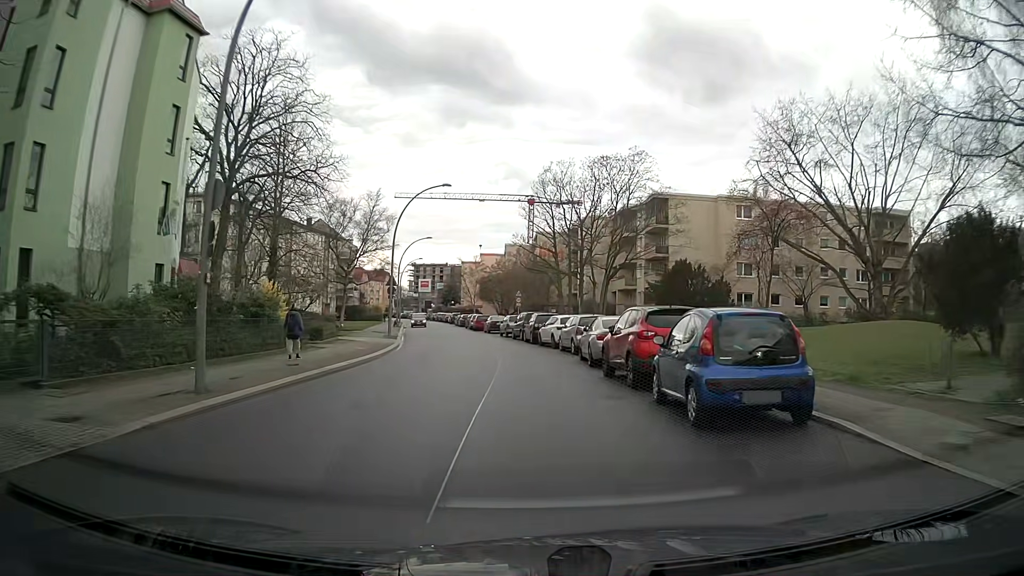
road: residential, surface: asphalt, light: Day
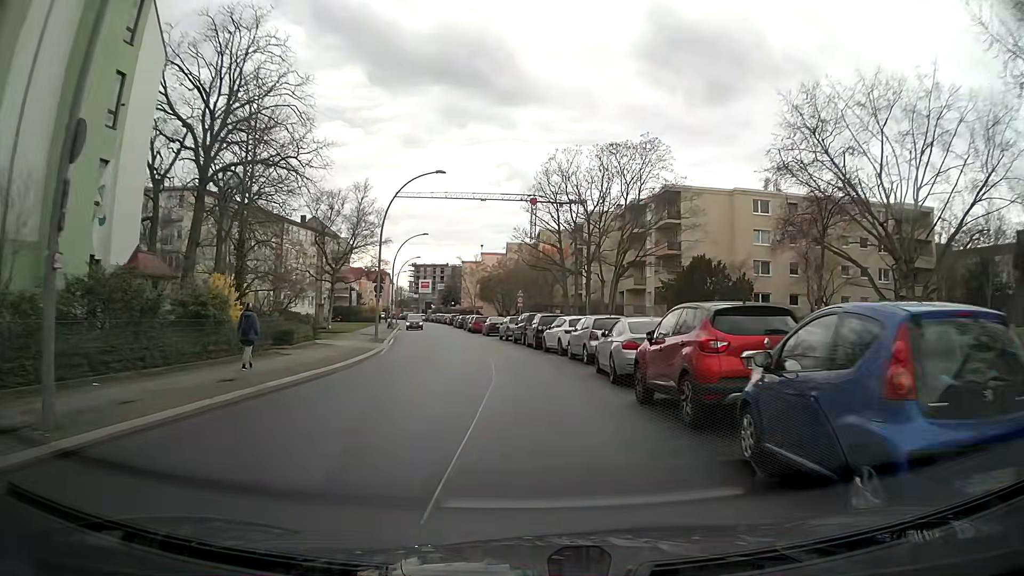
(0.0, +4.5) m; 0°
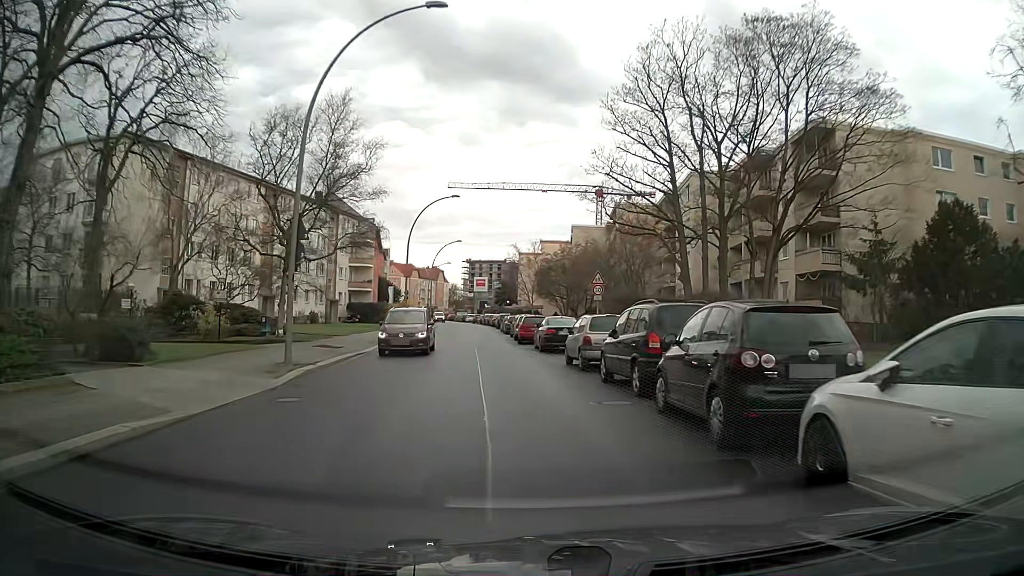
(-1.1, +22.6) m; -6°
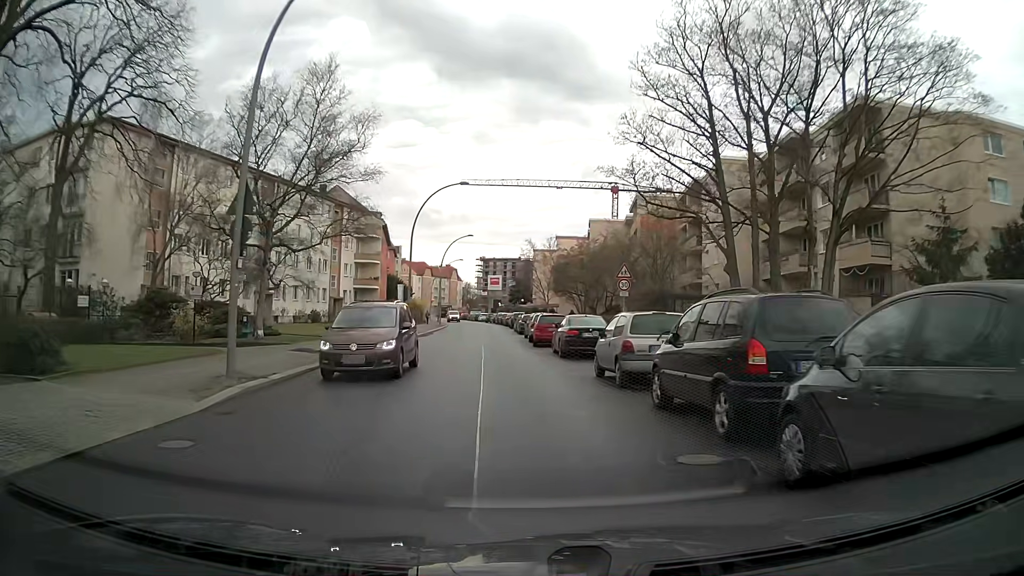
(-0.1, +4.5) m; -1°
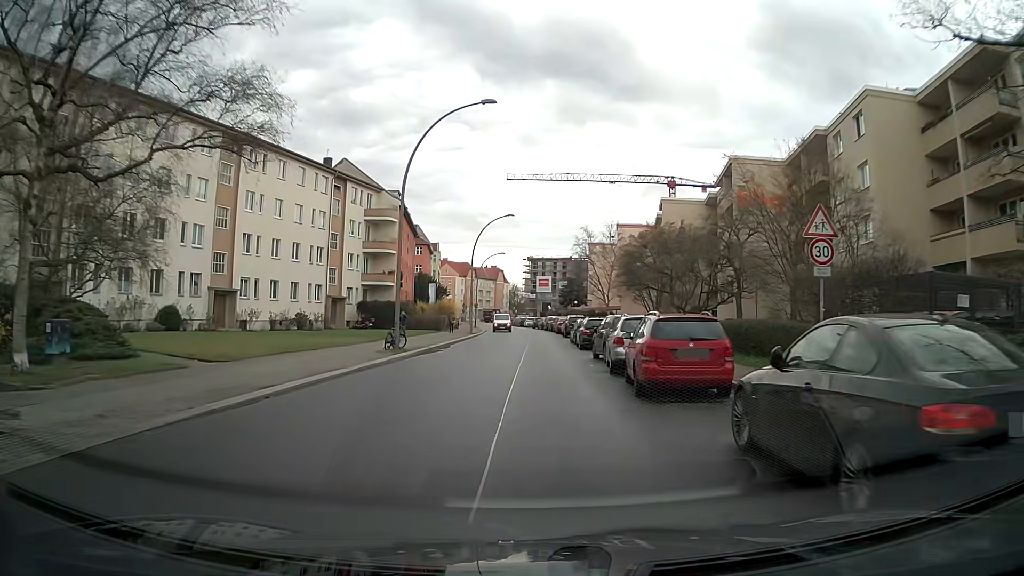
(-0.8, +17.9) m; -5°
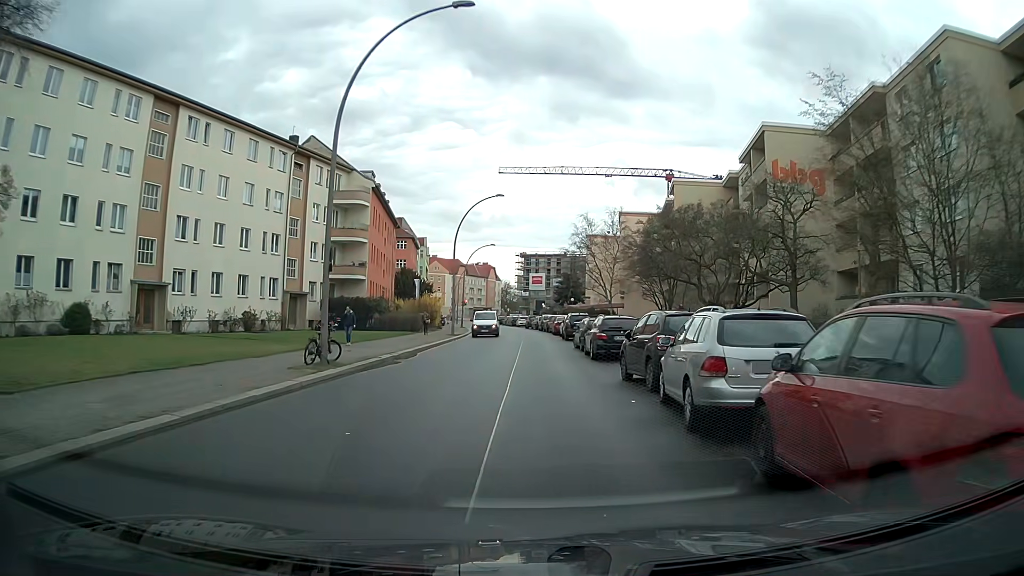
(0.0, +8.9) m; 0°
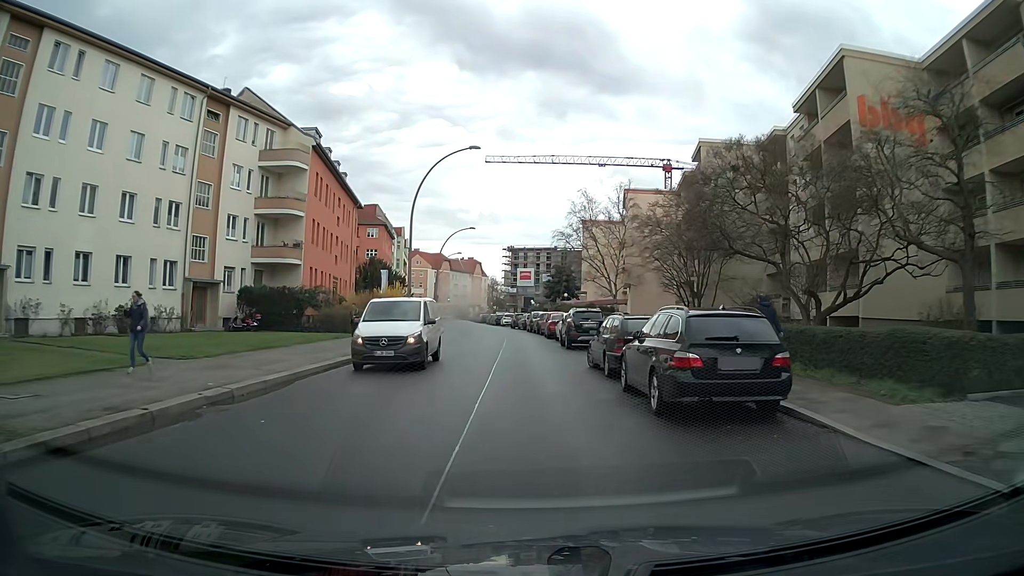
(+0.4, +13.4) m; +2°
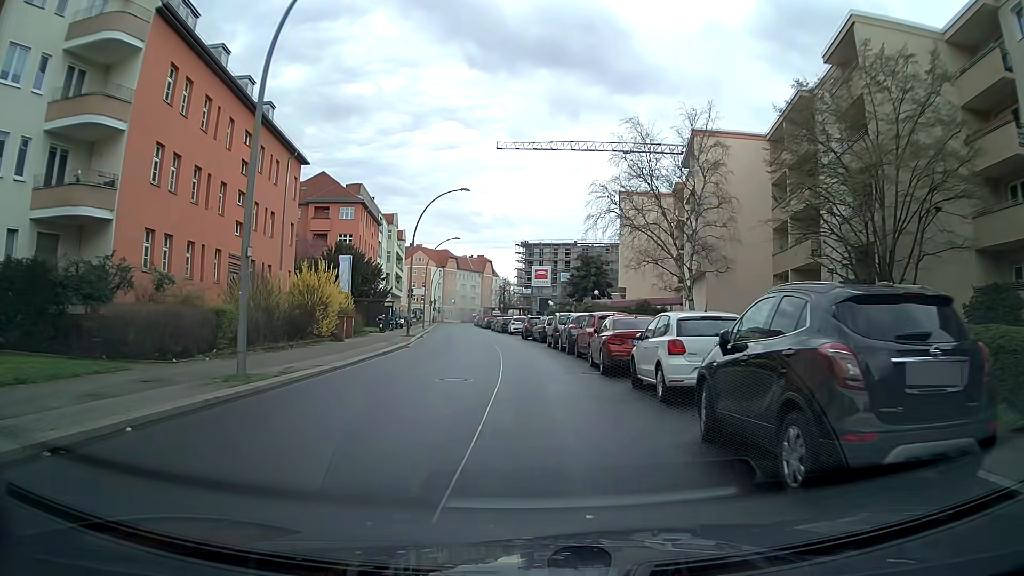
(-0.4, +22.4) m; -1°
(0, +10) (0, +20) (-1, +30) (-2, +40) (-3, +50) (-4, +60) (-5, +70) (-6, +80) (-8, +90) (-9, +100) m
